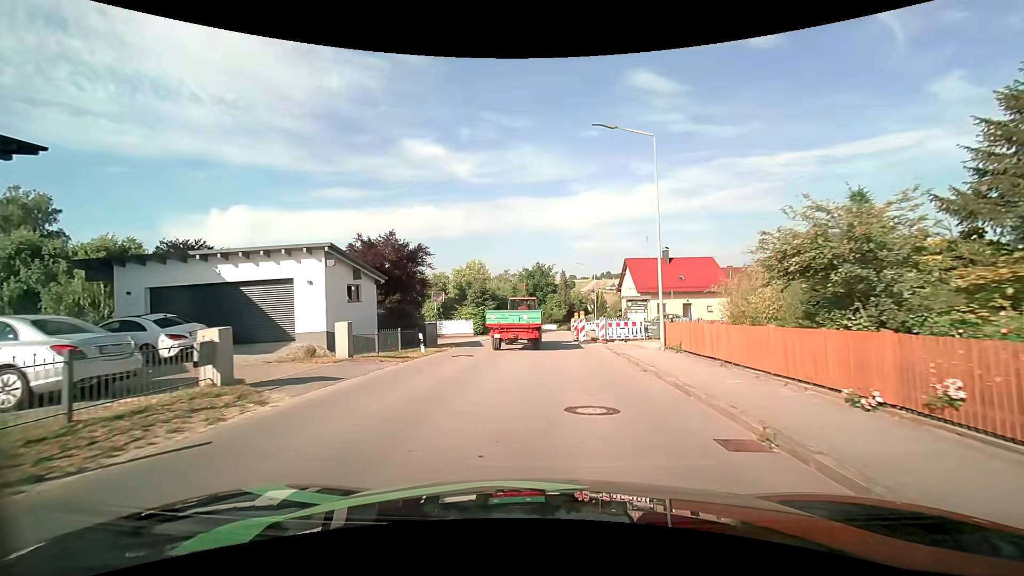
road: tertiary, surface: asphalt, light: Day
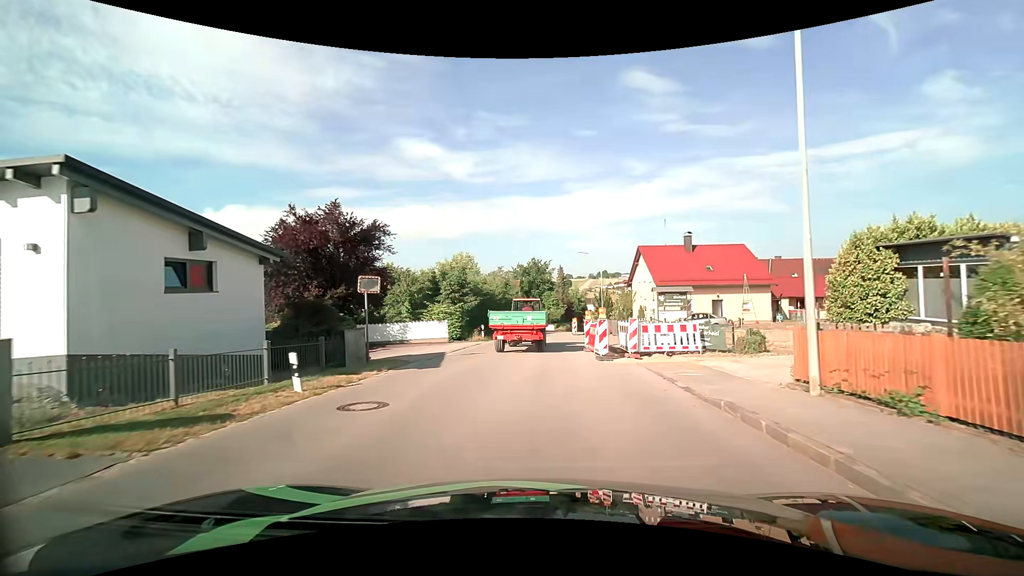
(0.0, +9.5) m; +1°
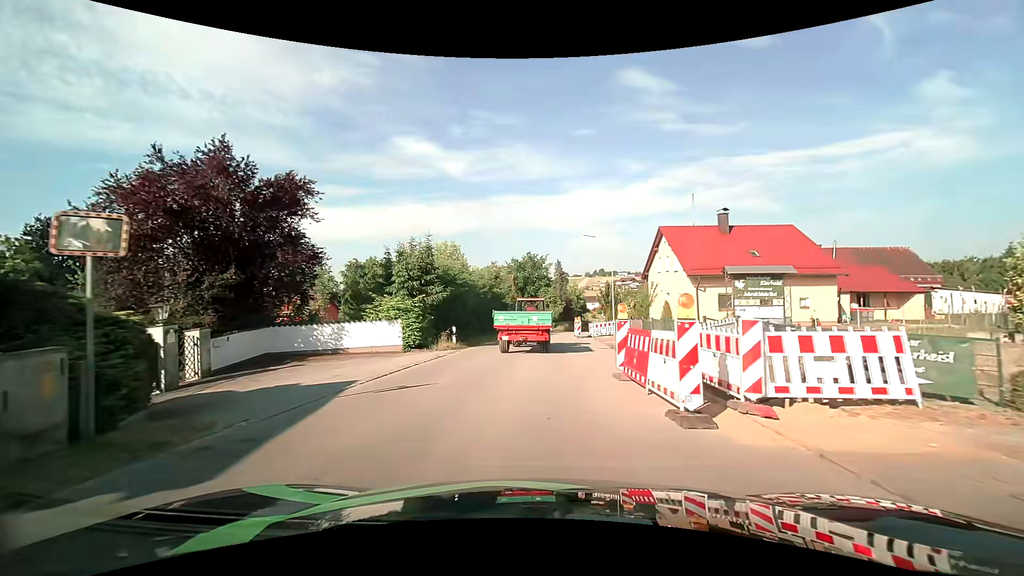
(0.0, +9.5) m; -1°
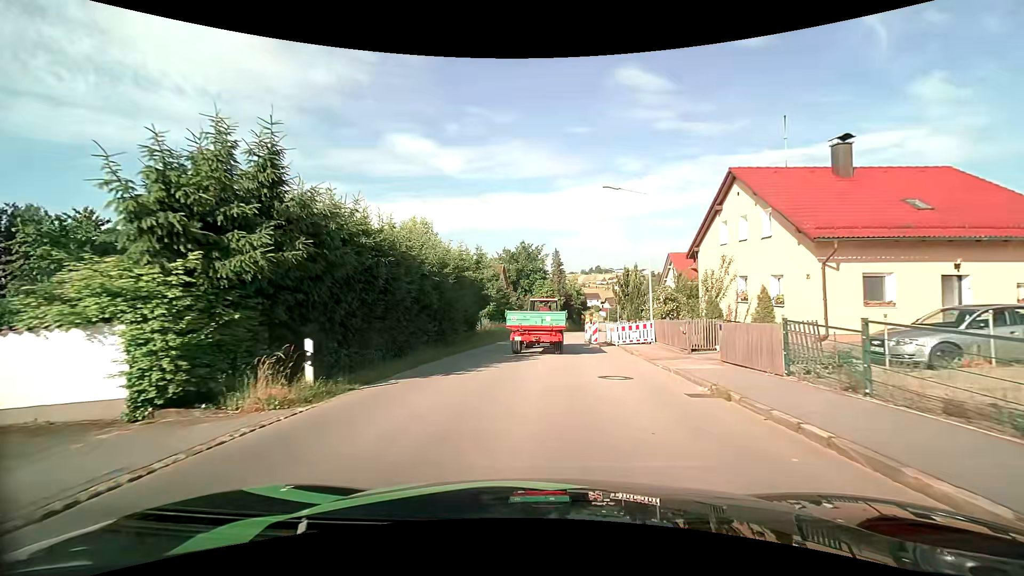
(+0.2, +14.1) m; +1°
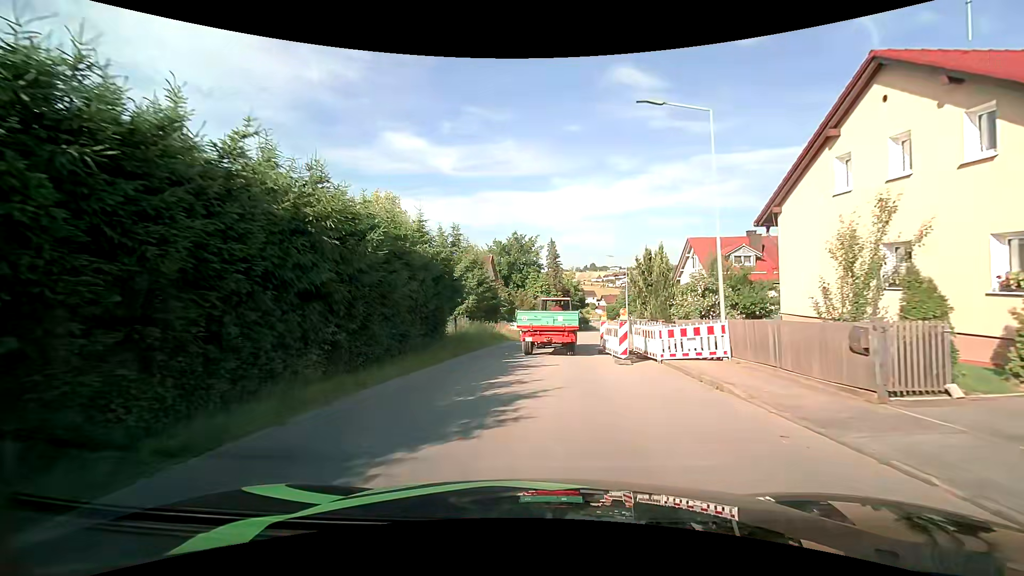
(+0.1, +9.9) m; +1°
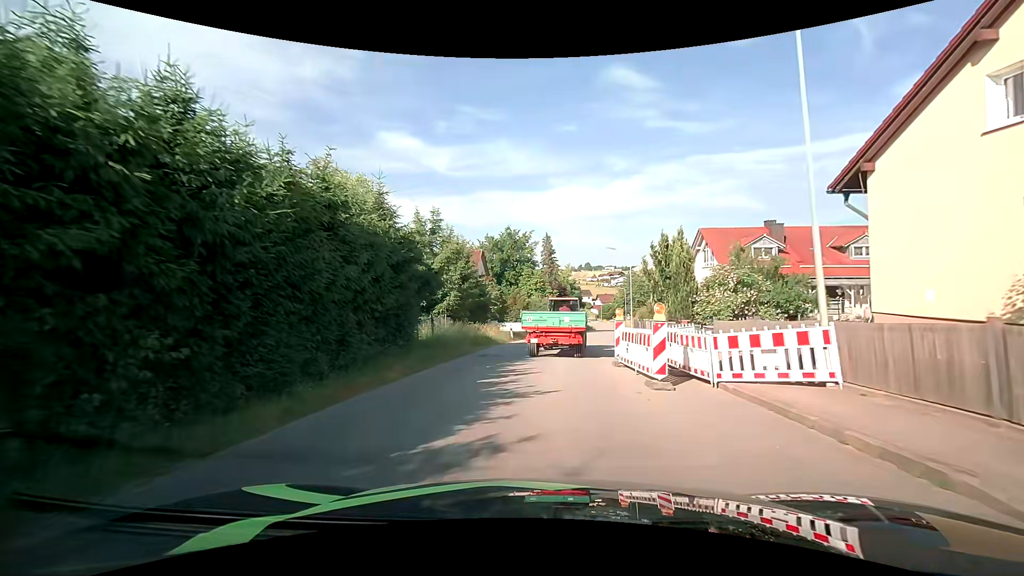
(0.0, +5.2) m; +1°
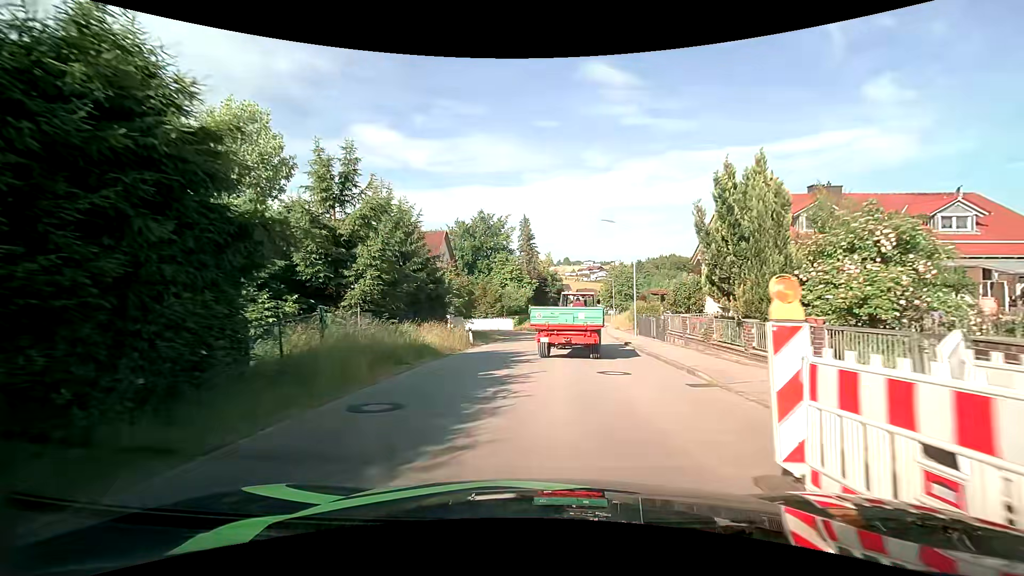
(+0.2, +10.9) m; +2°
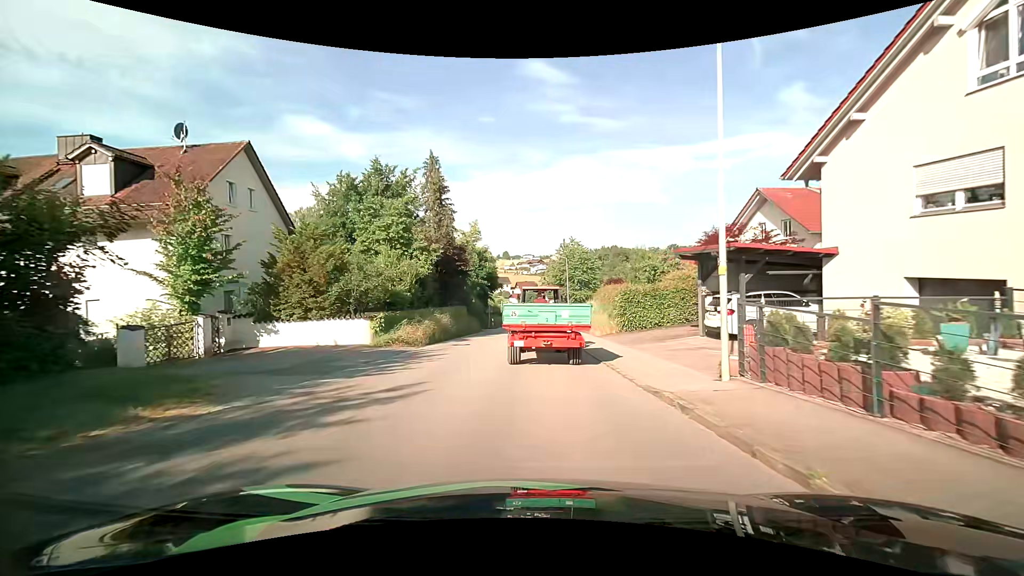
(+1.8, +24.8) m; +7°
(0, +10) (0, +20) (0, +30) (0, +40) (0, +50) (+1, +60) (+1, +70) (+1, +80) (+1, +90) (+1, +100) m
